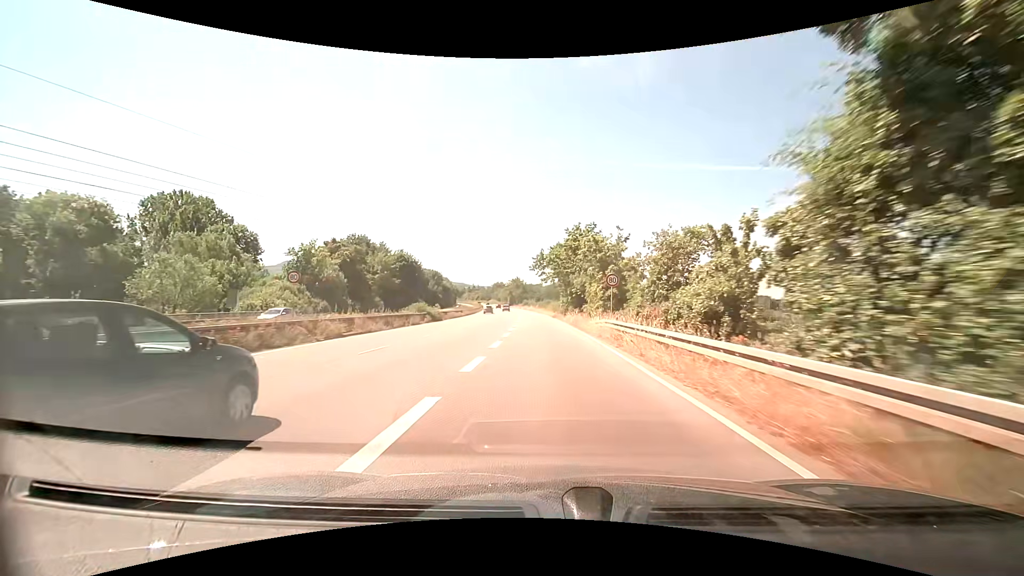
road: trunk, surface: asphalt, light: Day
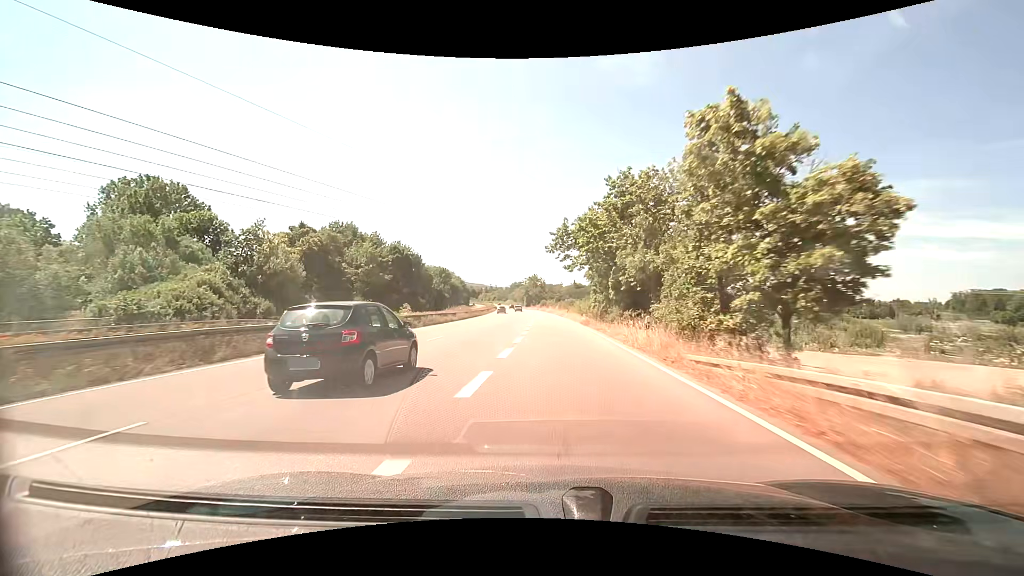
(-0.4, +21.2) m; -2°
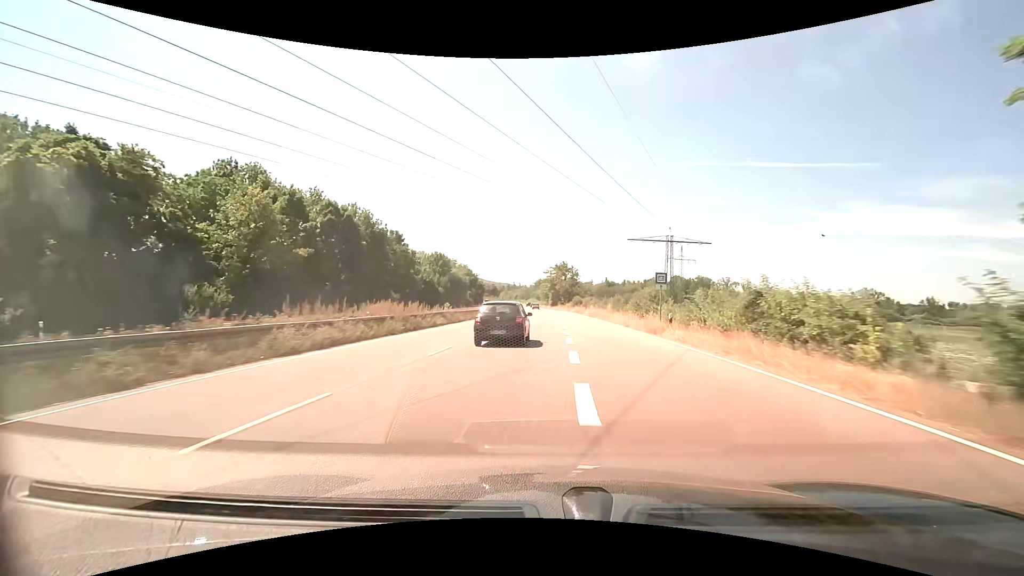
(-1.5, +43.9) m; -3°
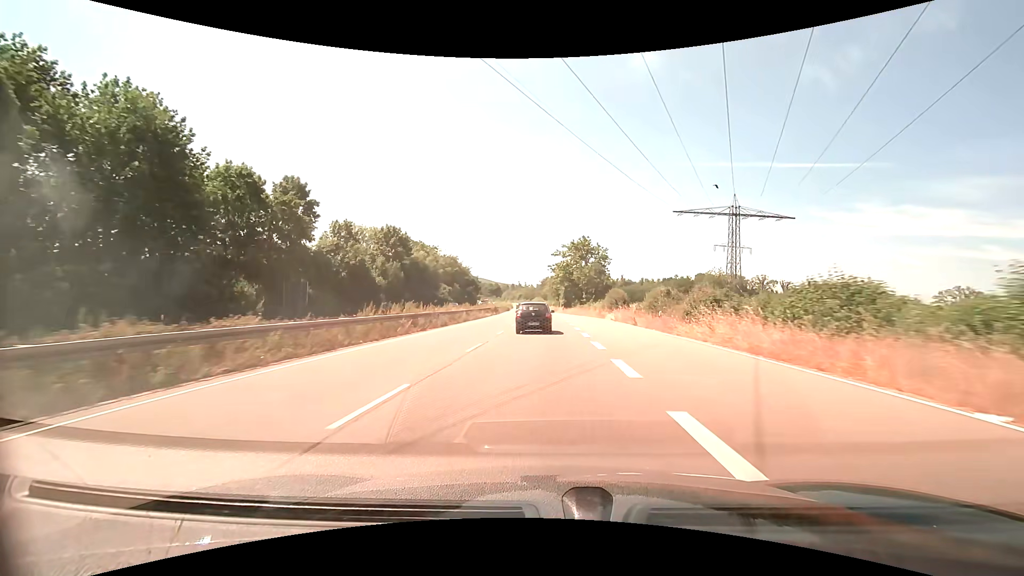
(-0.3, +44.3) m; -1°
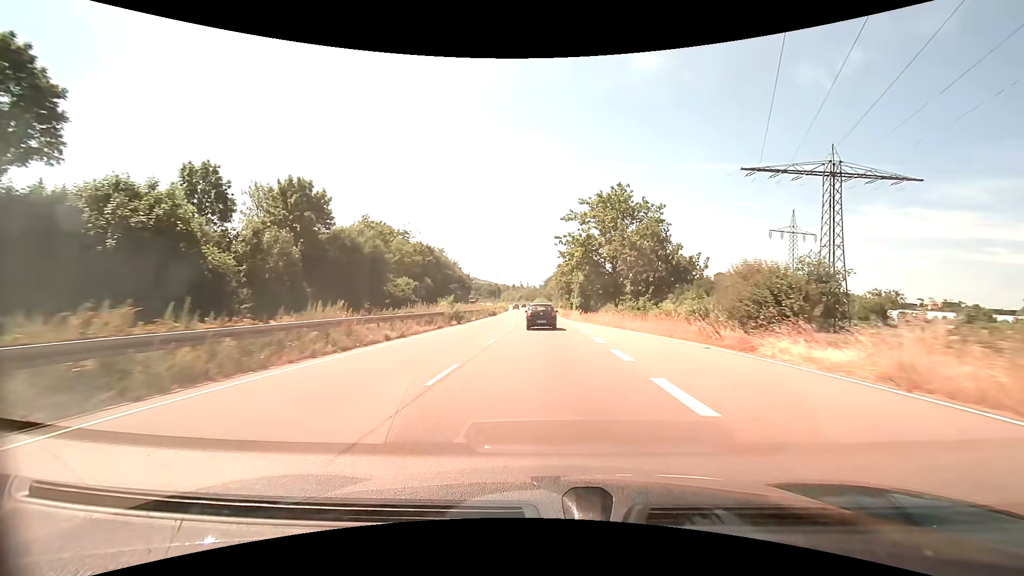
(-0.1, +33.1) m; 0°
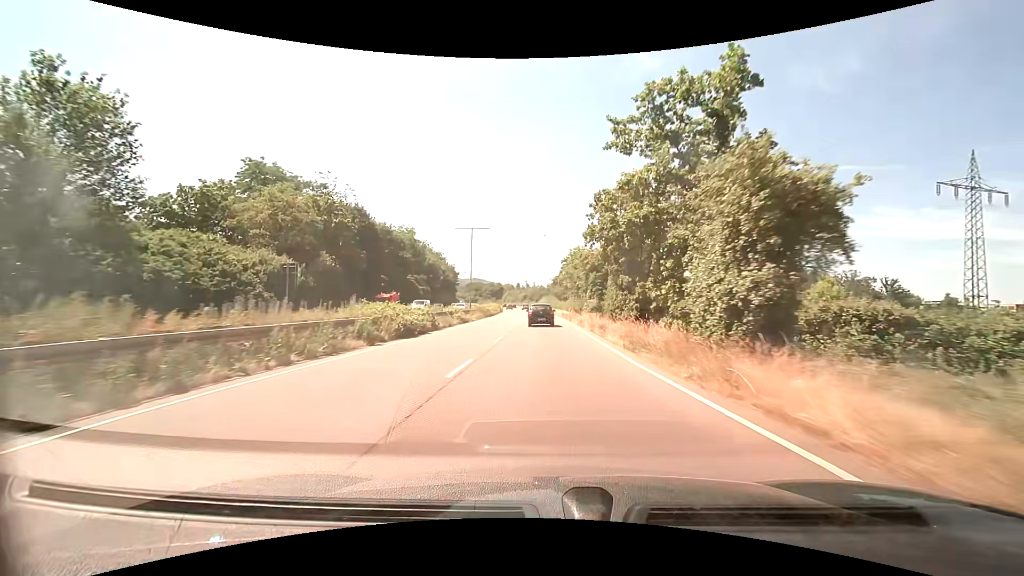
(-0.3, +44.3) m; 0°
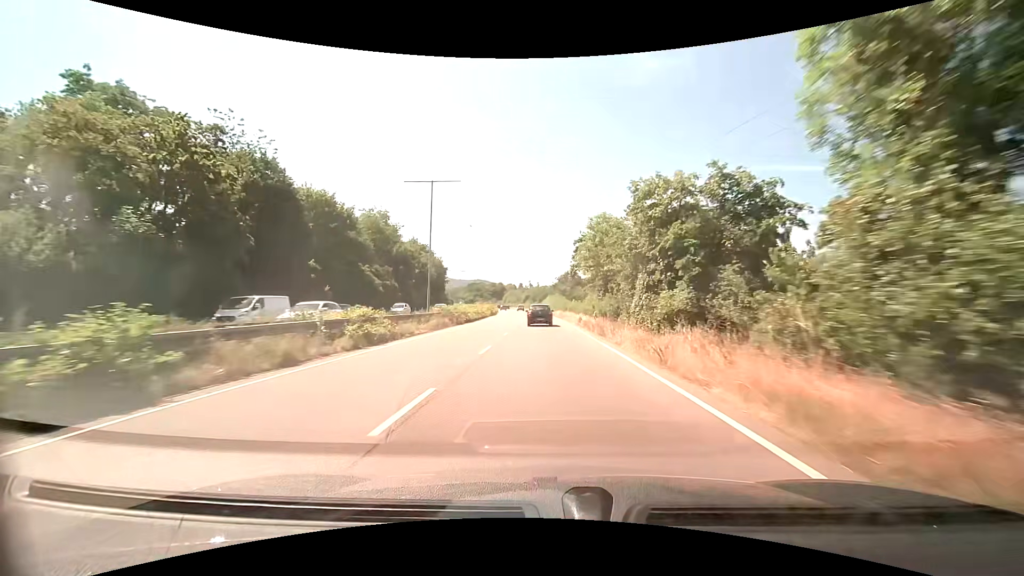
(-0.2, +22.2) m; -1°
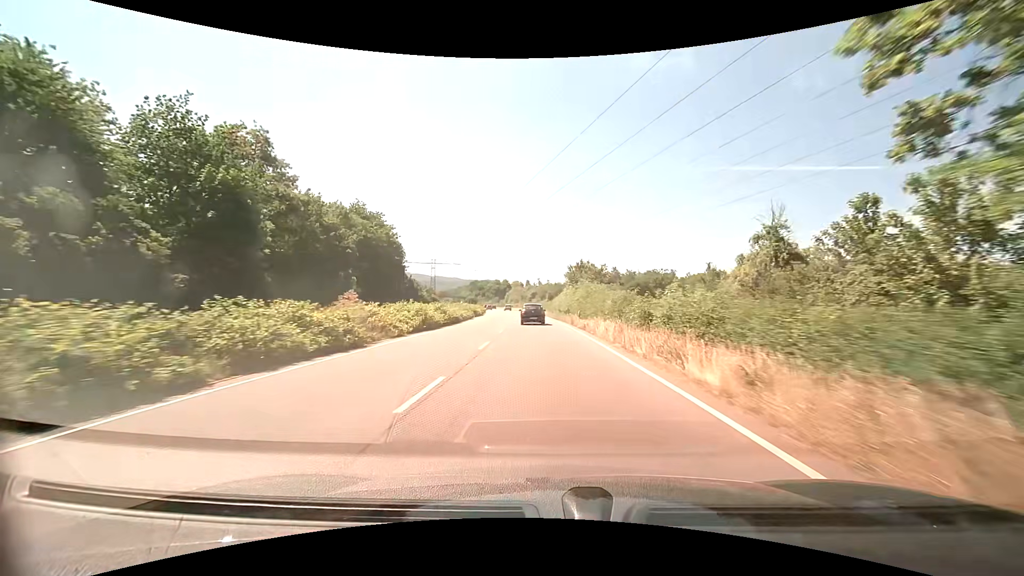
(-0.4, +44.0) m; -1°
(0, +10) (0, +20) (0, +30) (-1, +40) (-1, +50) (-2, +60) (-3, +70) (-4, +80) (-5, +90) (-6, +100) m
